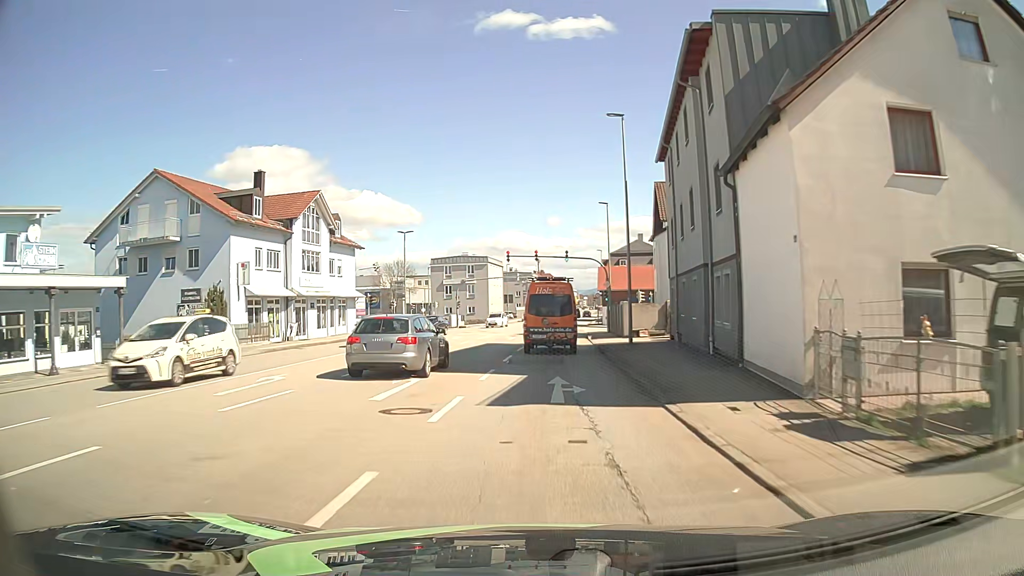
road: tertiary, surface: asphalt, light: Day
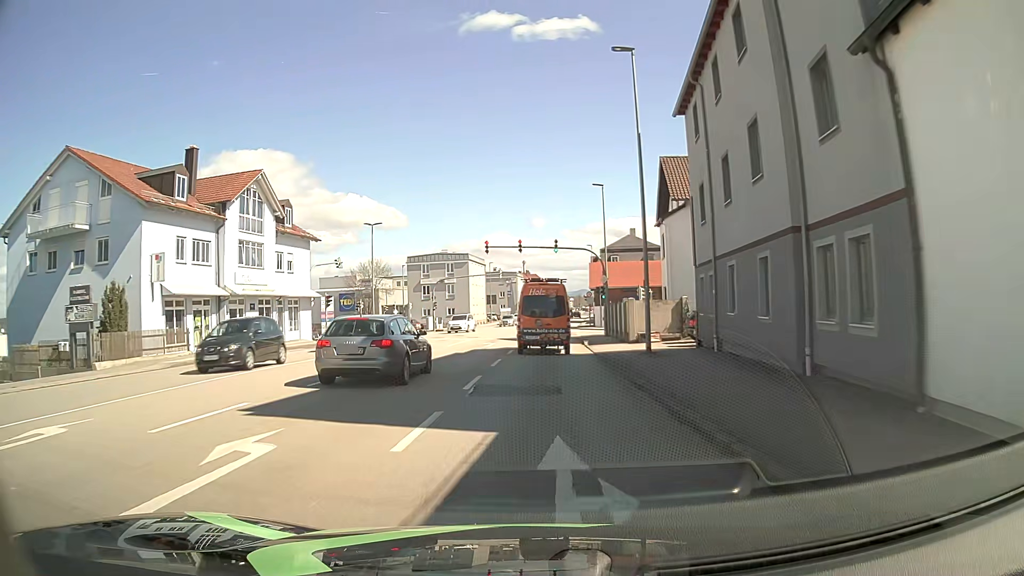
(0.0, +7.9) m; +1°
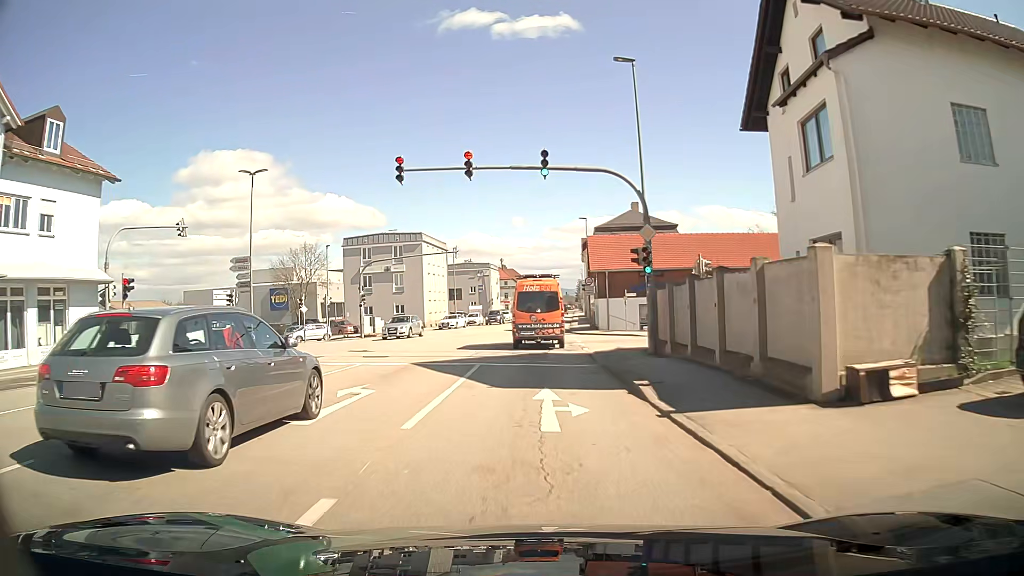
(+0.5, +23.3) m; +2°
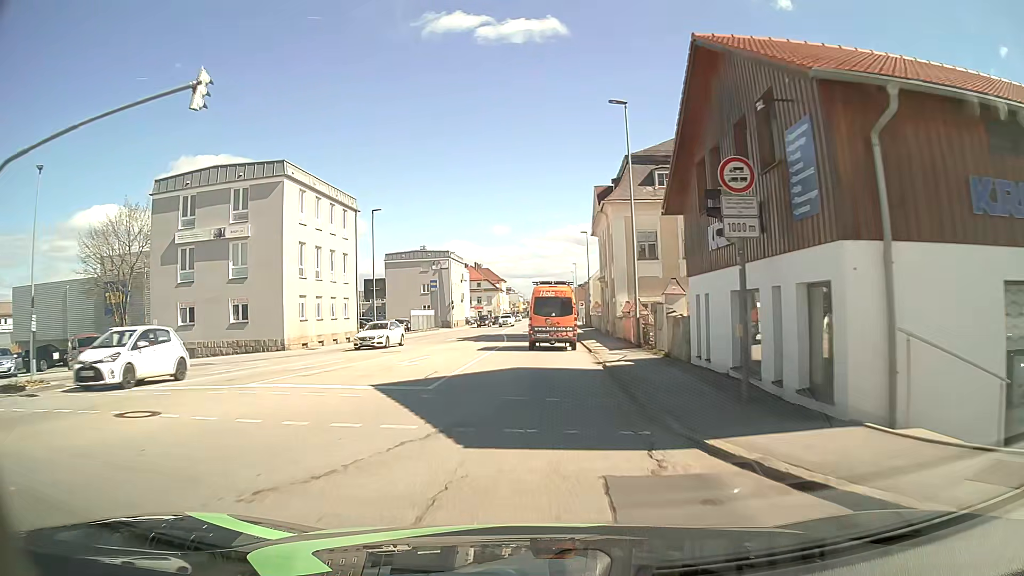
(+0.6, +37.5) m; +2°
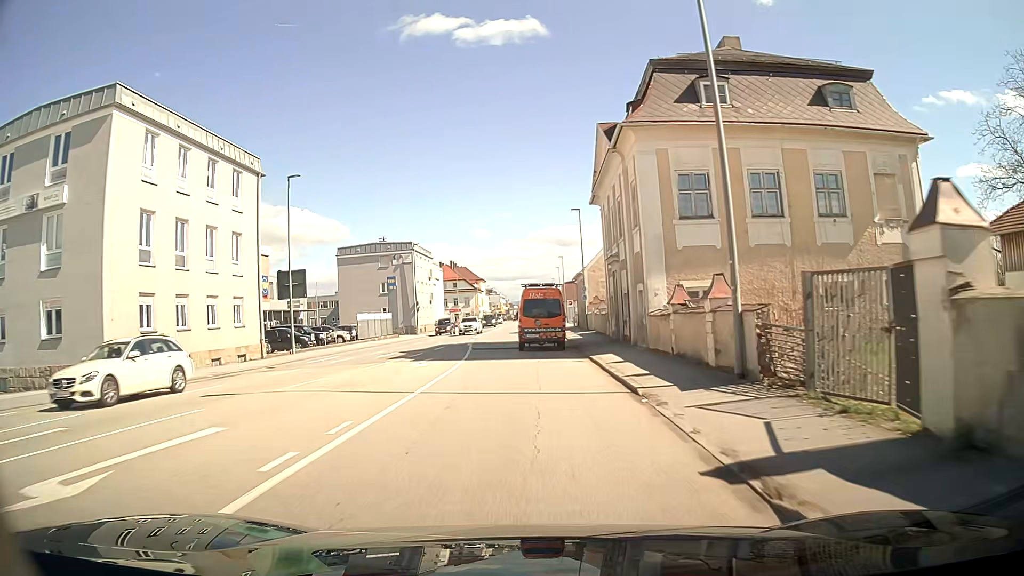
(+0.2, +15.3) m; +1°
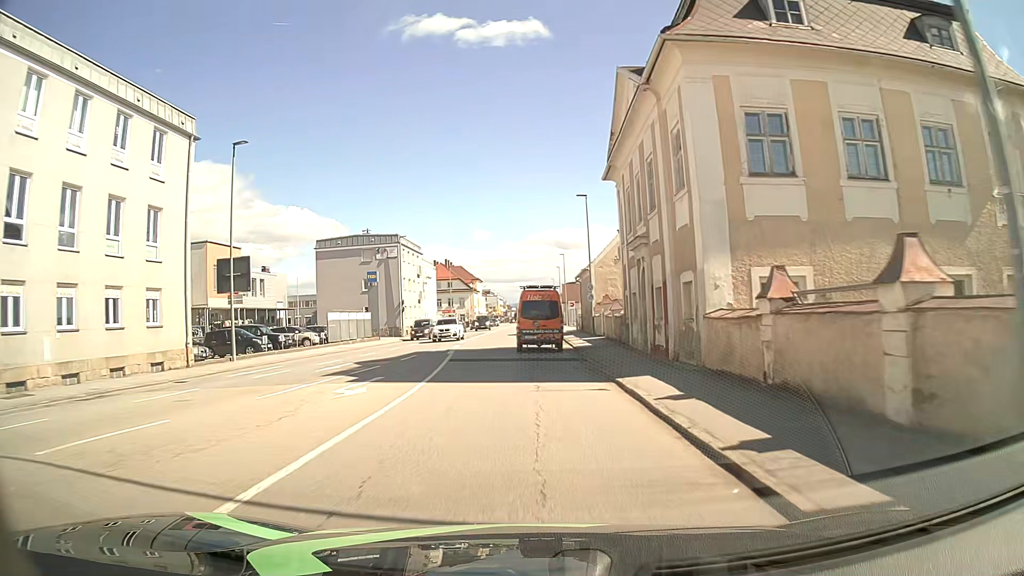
(0.0, +7.7) m; 0°
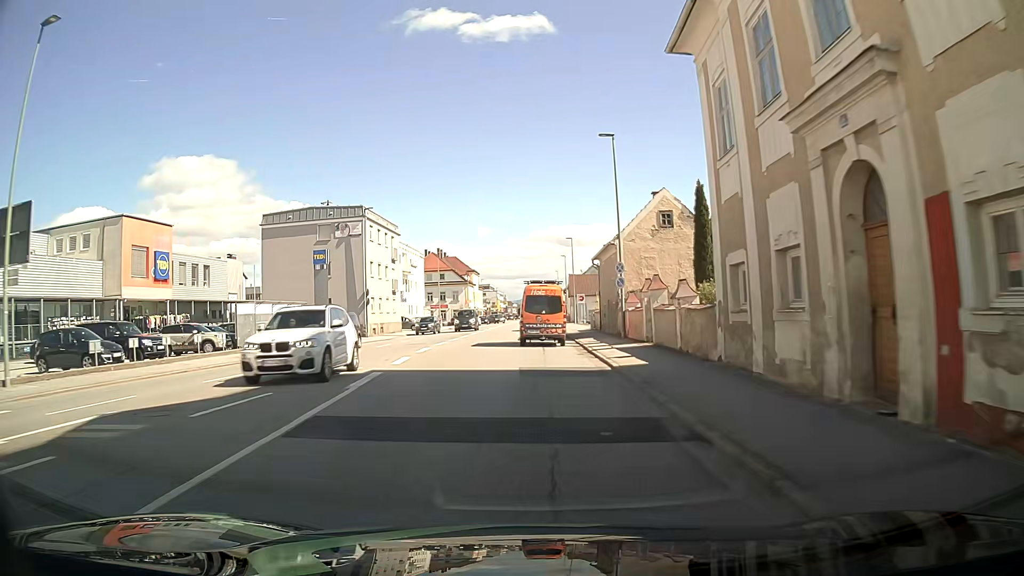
(+0.1, +15.6) m; 0°
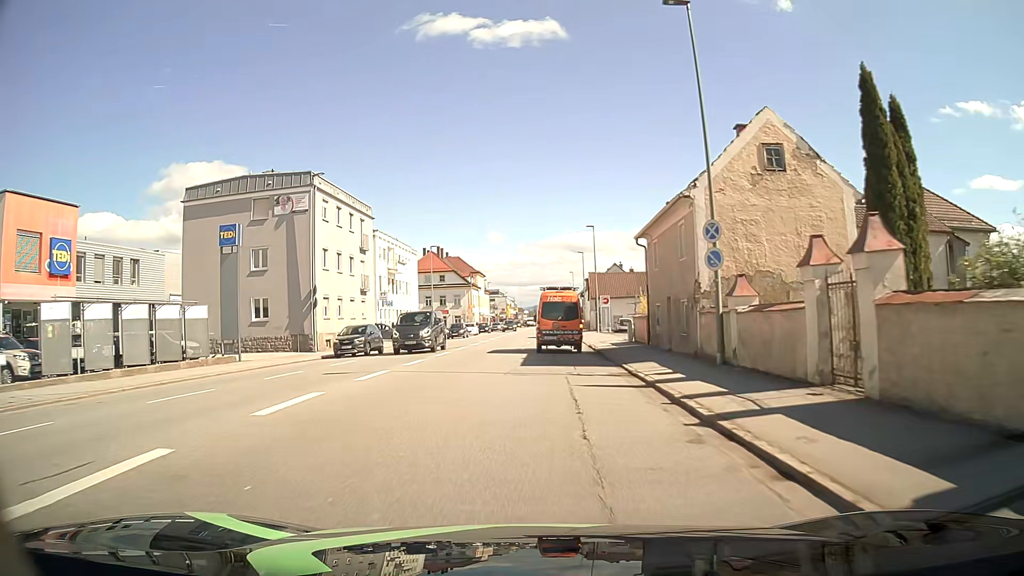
(-0.1, +15.7) m; -1°
(0, +10) (0, +20) (-1, +30) (-1, +40) (-1, +50) (-1, +60) (-1, +70) (-1, +80) (-1, +90) (-1, +100) m
